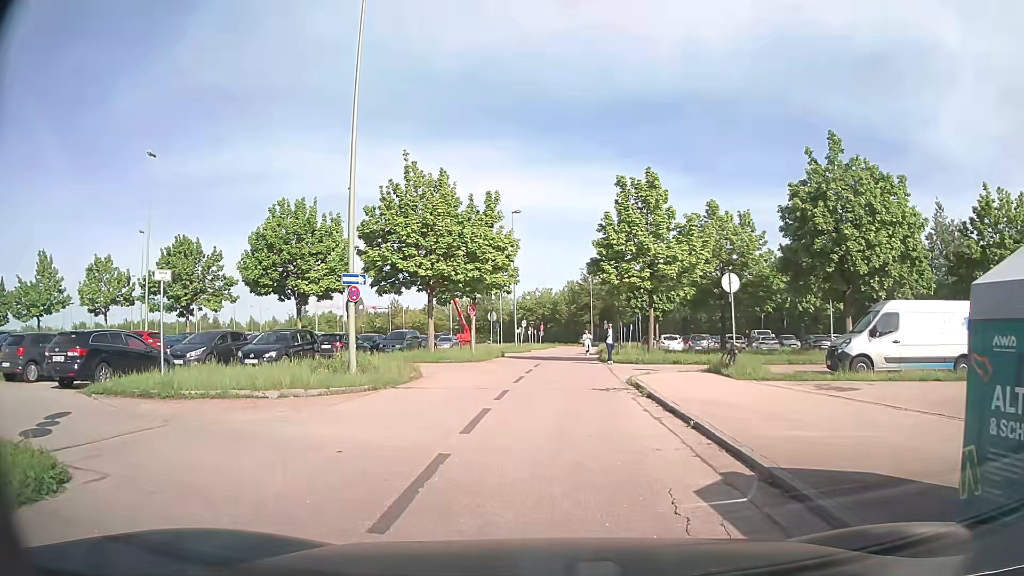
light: Day
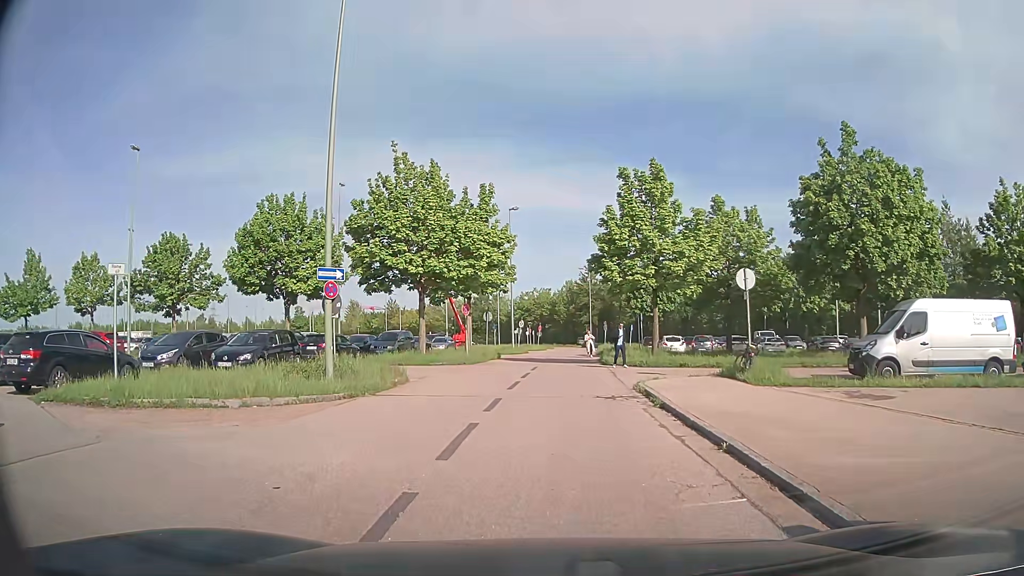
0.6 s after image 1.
(0.0, +1.8) m; 0°
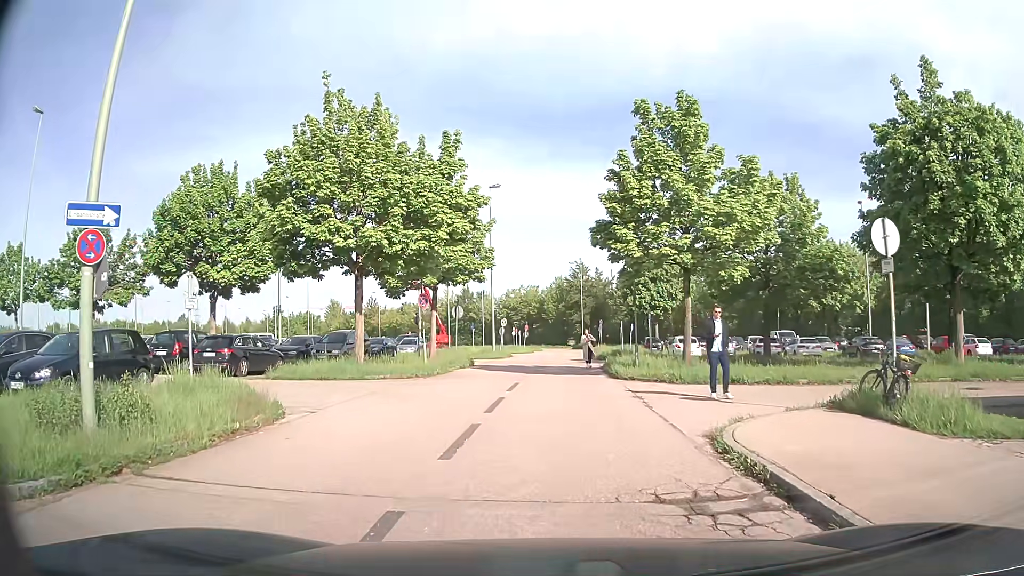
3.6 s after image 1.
(+0.1, +8.9) m; +2°
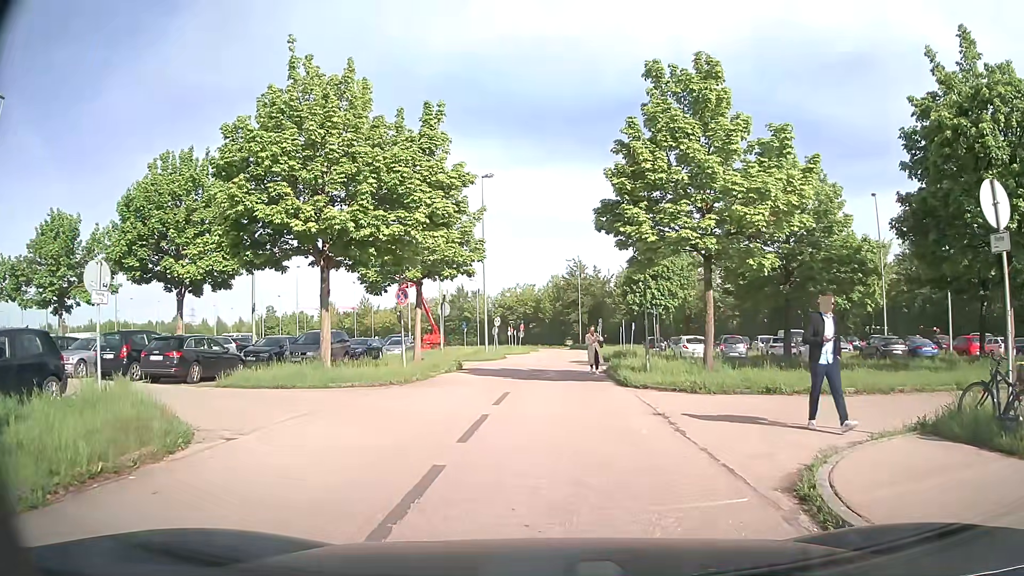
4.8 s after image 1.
(0.0, +3.2) m; -1°
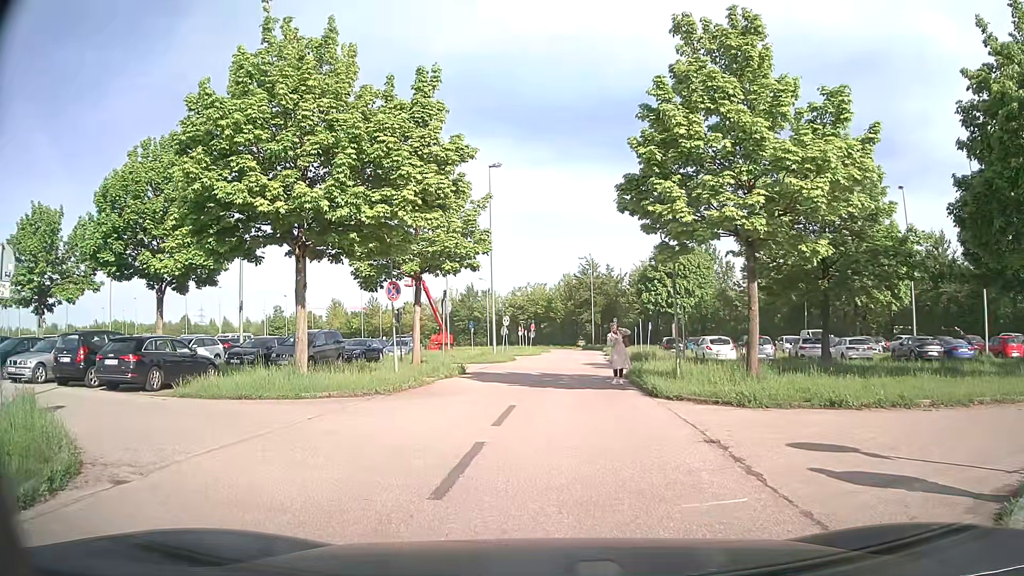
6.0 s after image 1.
(0.0, +2.9) m; -1°
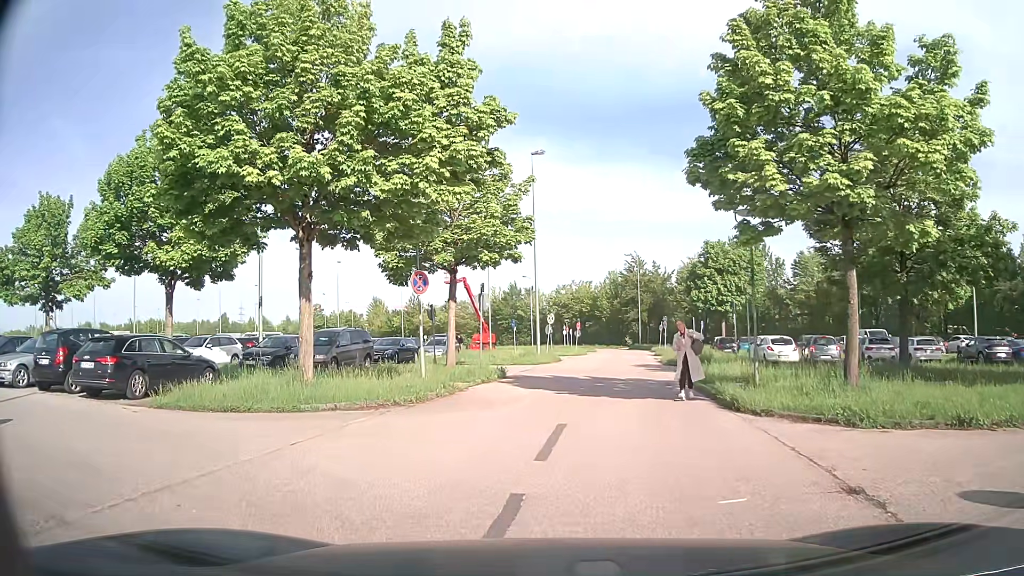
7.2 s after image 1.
(-0.1, +2.9) m; -4°
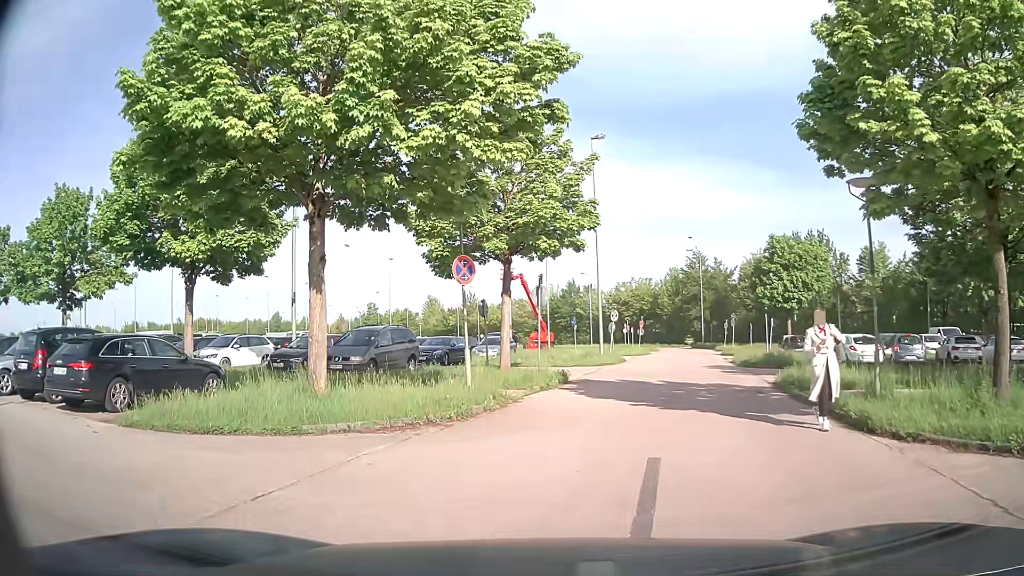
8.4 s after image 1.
(-0.1, +3.0) m; -4°
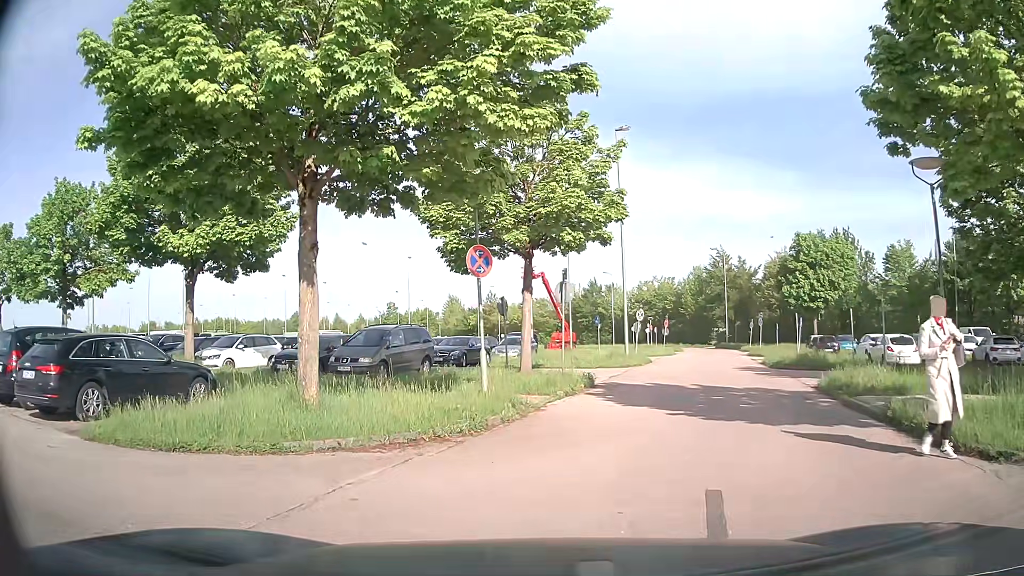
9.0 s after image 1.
(-0.1, +1.6) m; -3°
